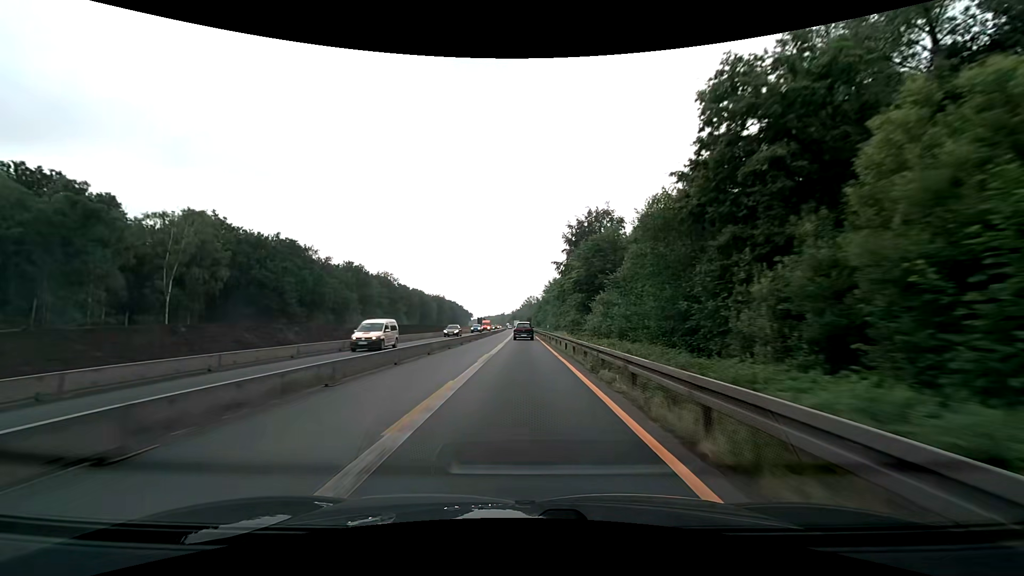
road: motorway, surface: asphalt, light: Day
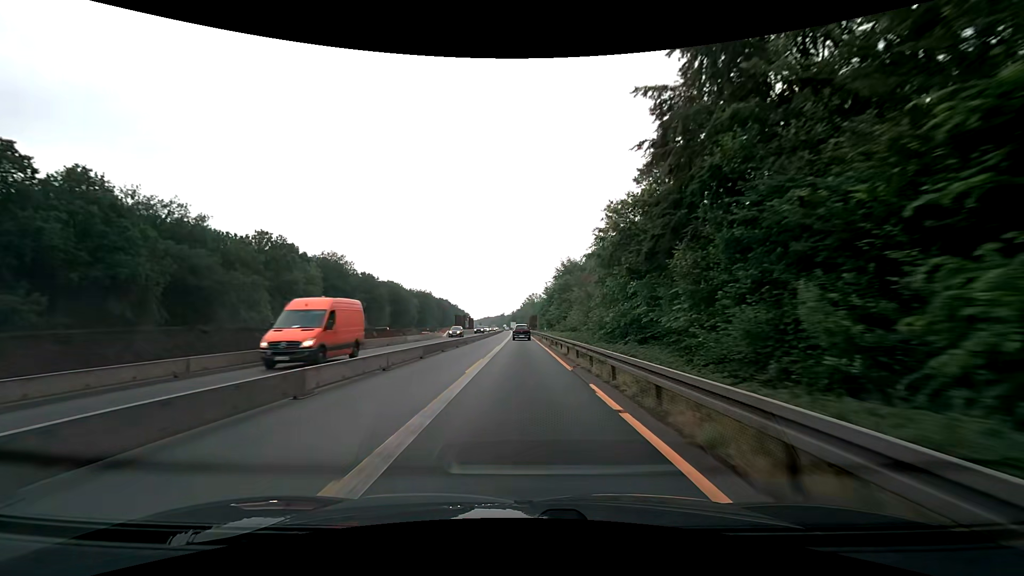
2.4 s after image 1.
(-0.1, +49.9) m; 0°
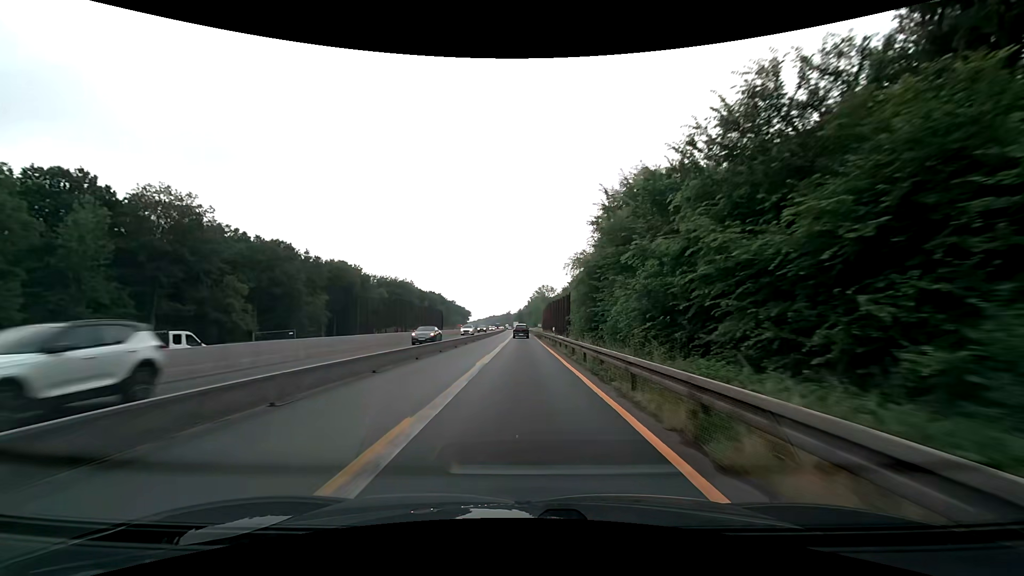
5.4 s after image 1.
(-0.4, +62.5) m; -1°
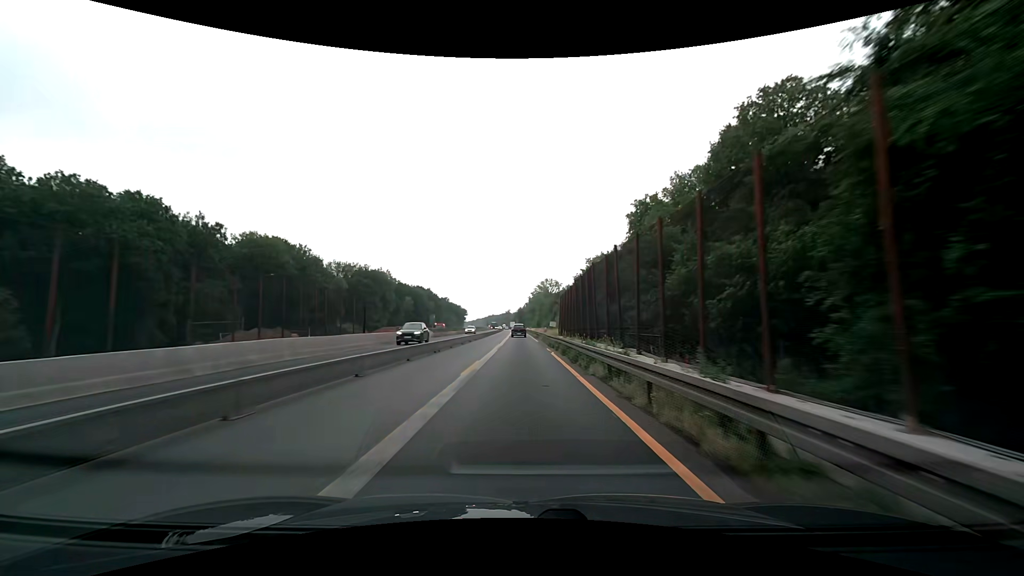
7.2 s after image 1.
(-0.1, +37.5) m; 0°
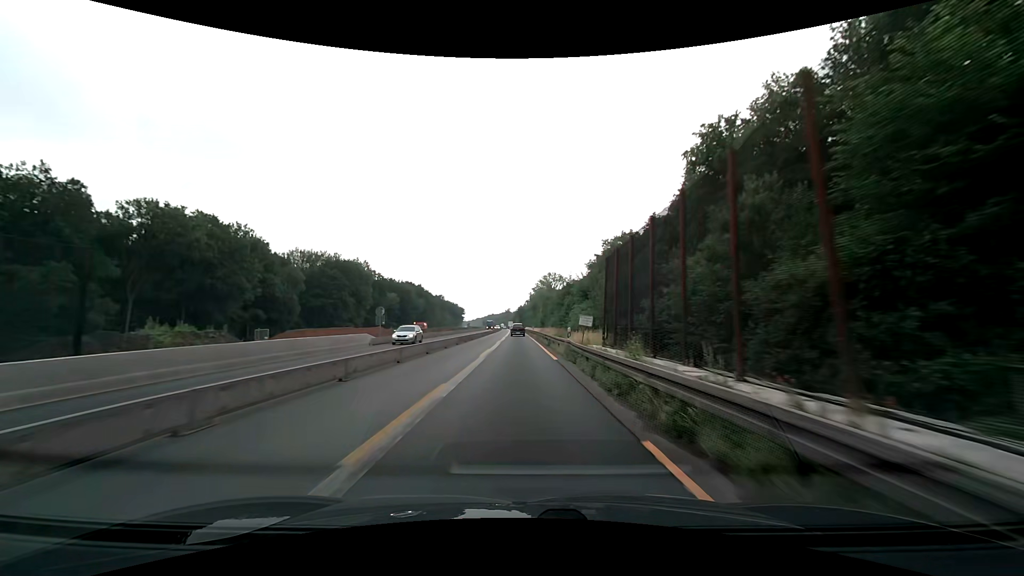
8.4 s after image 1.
(0.0, +25.0) m; 0°
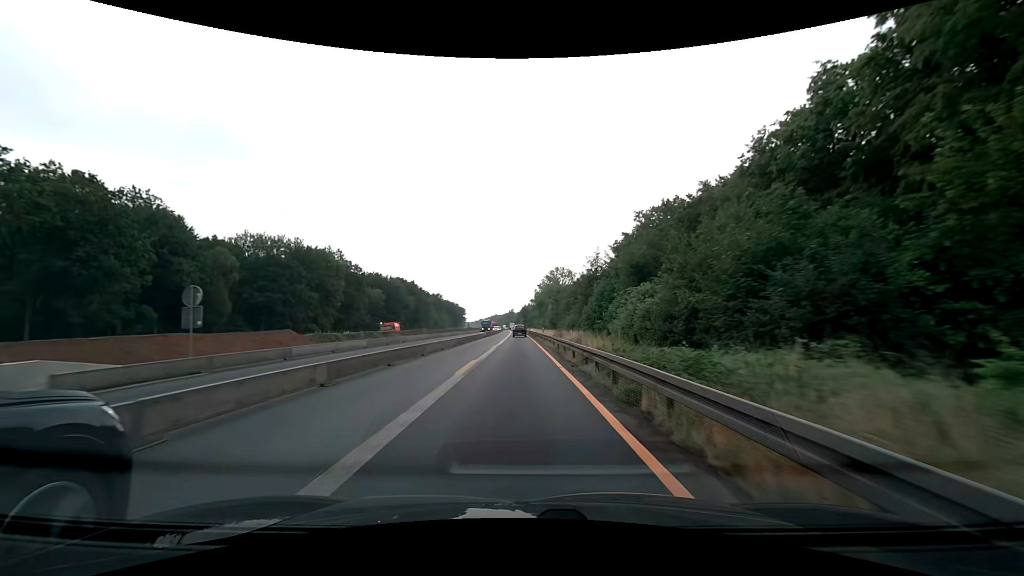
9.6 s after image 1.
(-0.1, +25.0) m; -1°
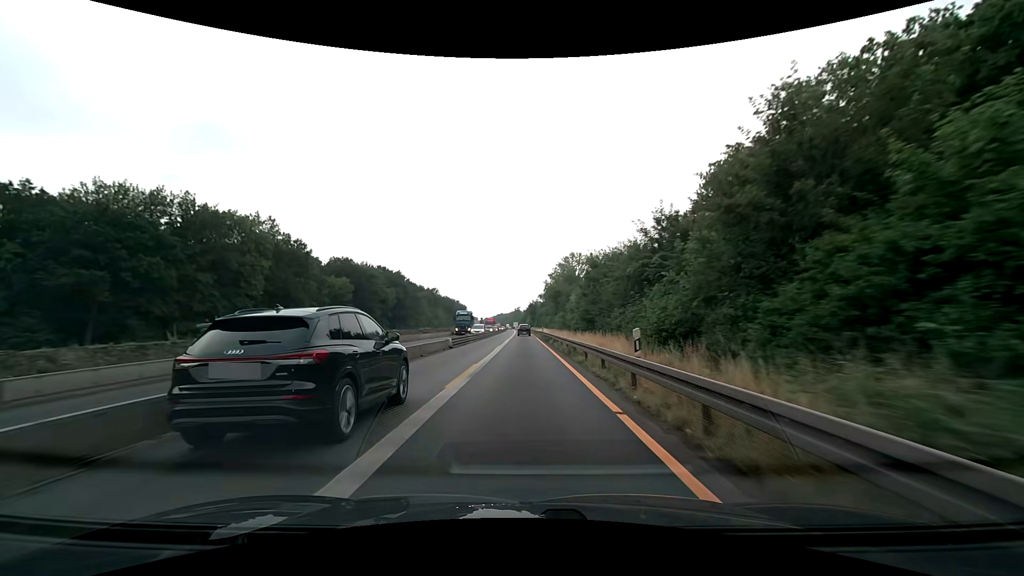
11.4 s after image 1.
(-0.4, +37.5) m; -1°
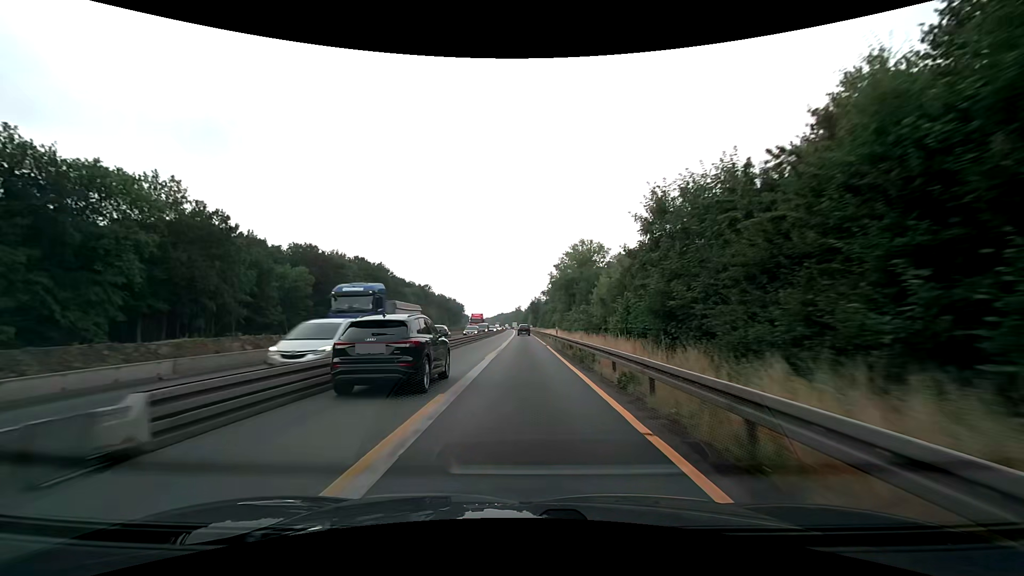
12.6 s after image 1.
(0.0, +25.0) m; 0°
(0, +10) (0, +20) (0, +30) (0, +40) (0, +50) (0, +60) (0, +70) (0, +80) (0, +90) (0, +100) m
